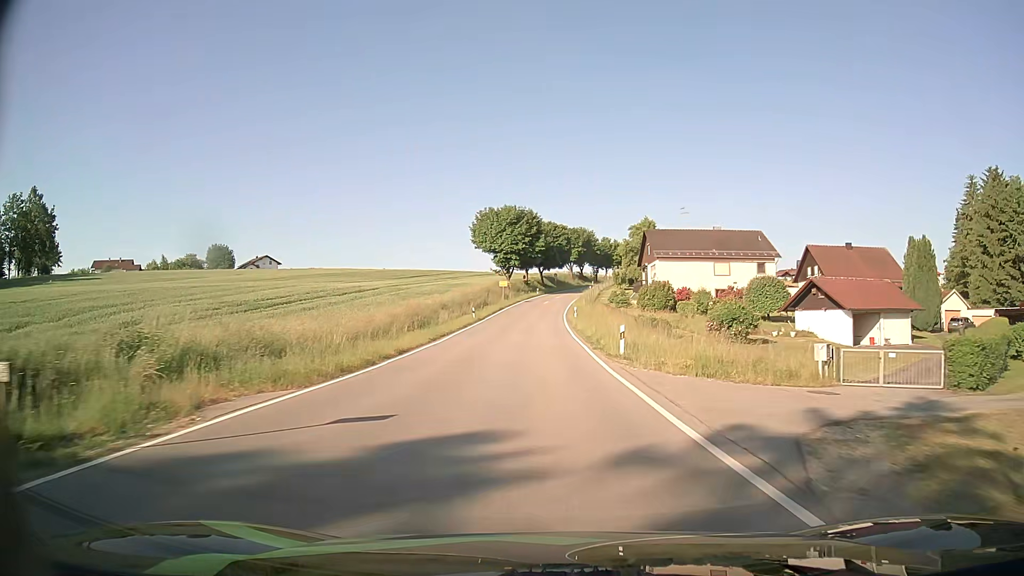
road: tertiary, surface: asphalt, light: Day
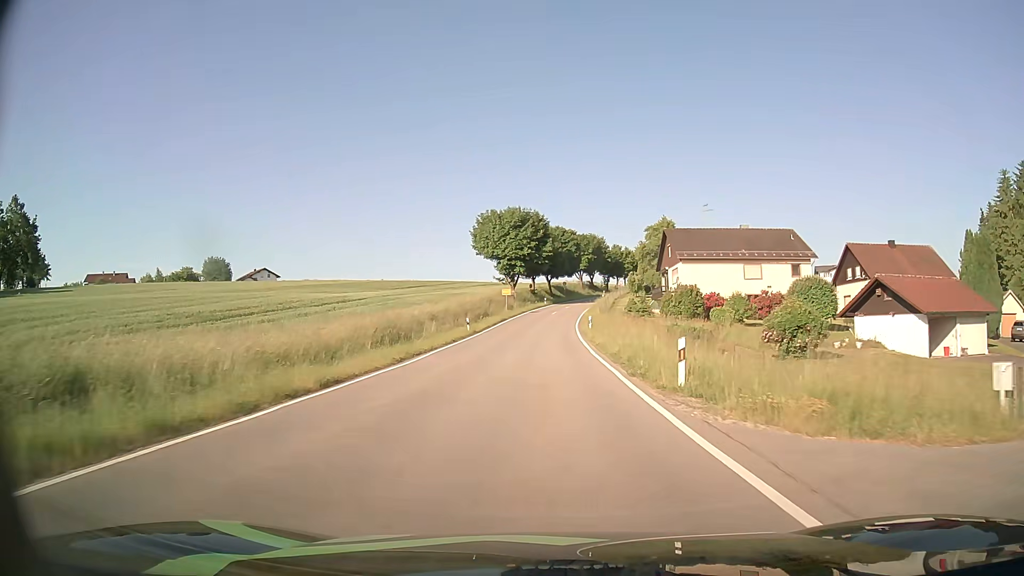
(0.0, +8.7) m; -1°
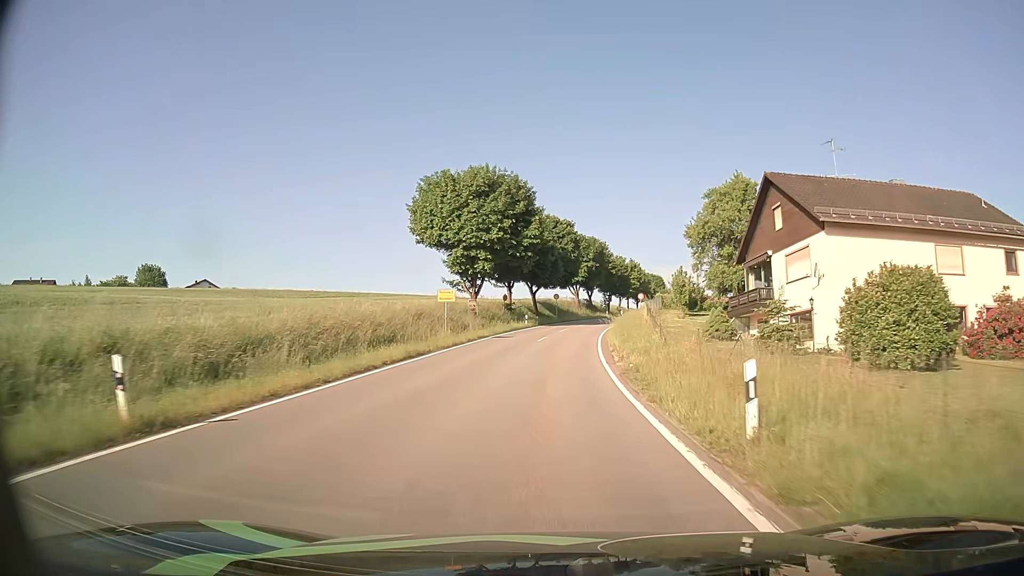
(+0.2, +35.9) m; +1°
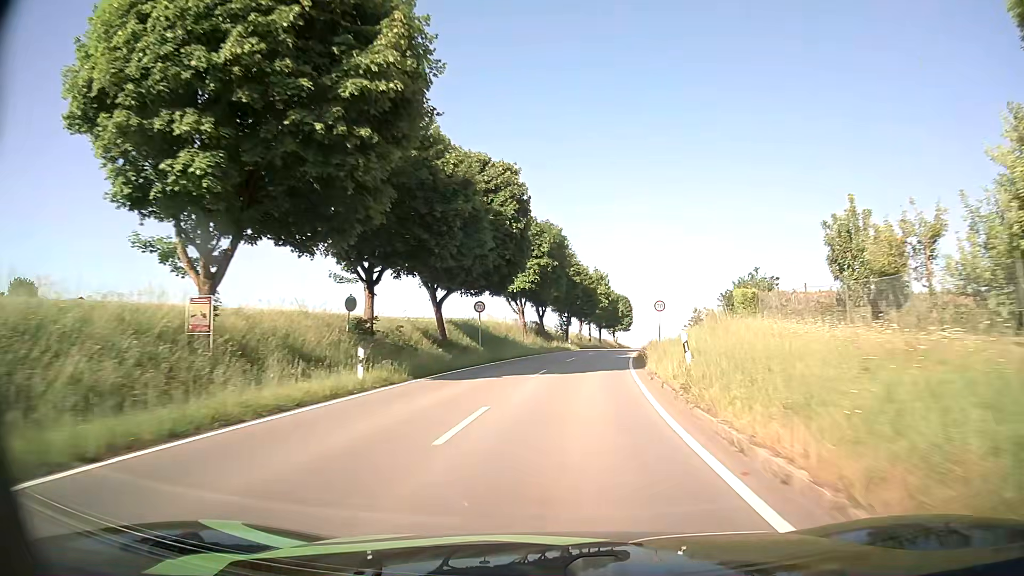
(+1.3, +39.3) m; +5°
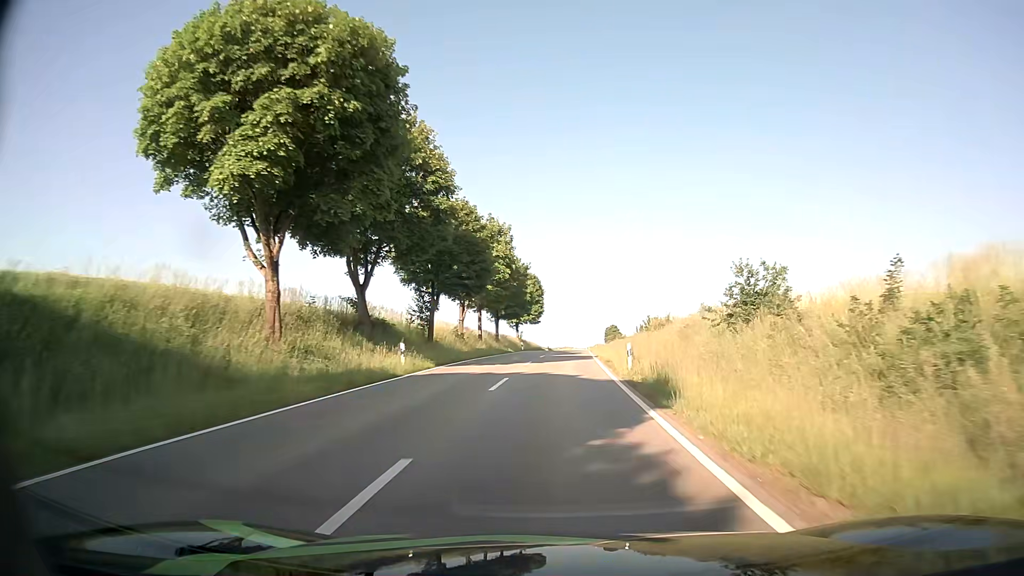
(+3.6, +42.1) m; +9°
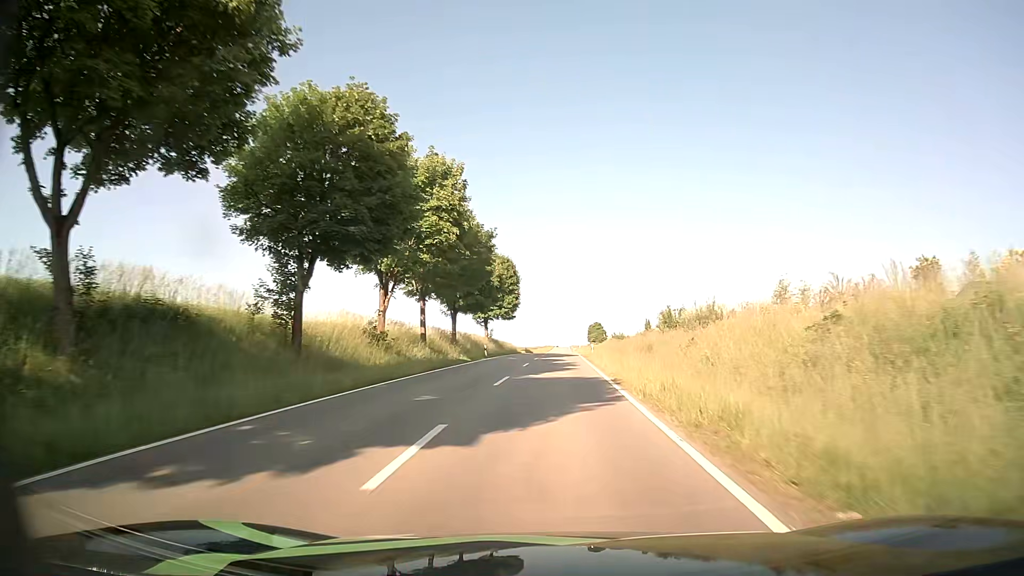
(+0.2, +22.0) m; +1°
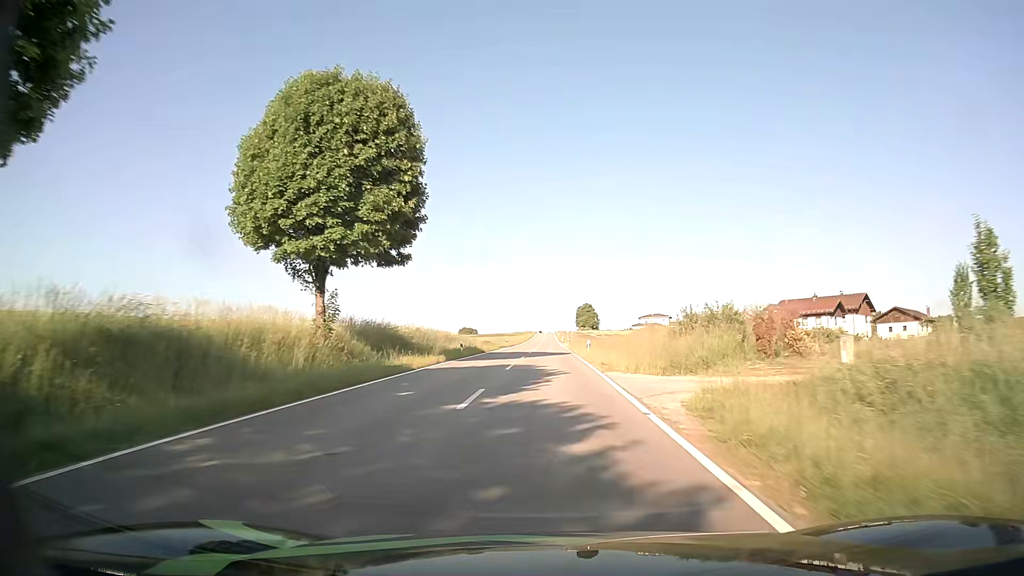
(+1.2, +56.6) m; +2°
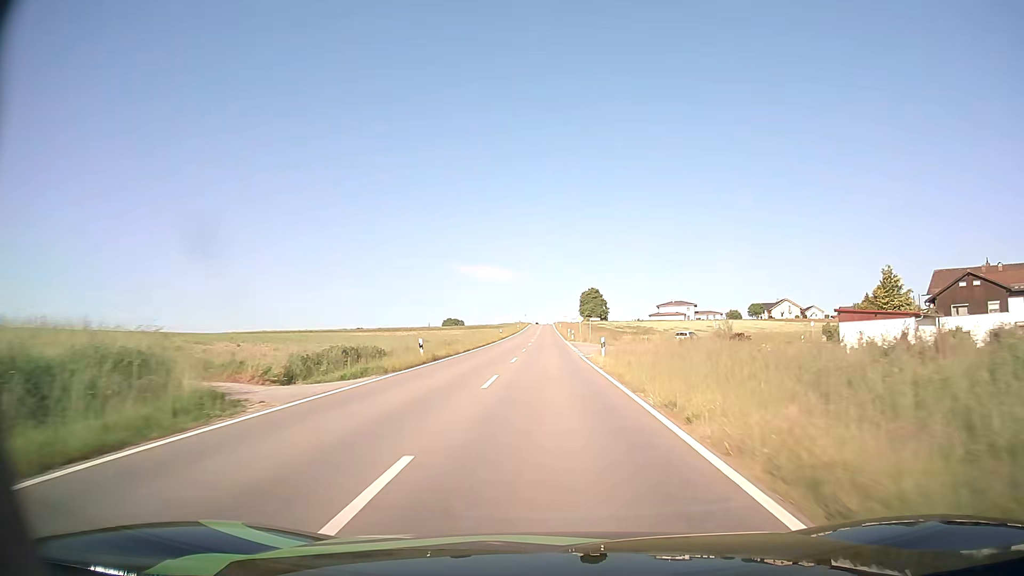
(0.0, +57.7) m; 0°
(0, +10) (0, +20) (0, +30) (0, +40) (0, +50) (0, +60) (0, +70) (0, +80) (0, +90) (0, +100) m
